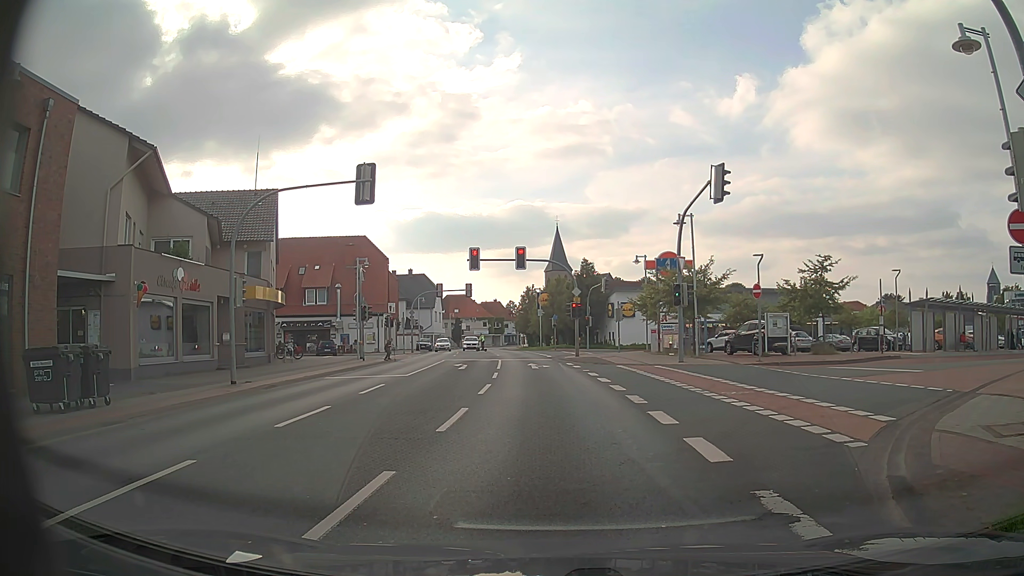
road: primary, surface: asphalt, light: Day
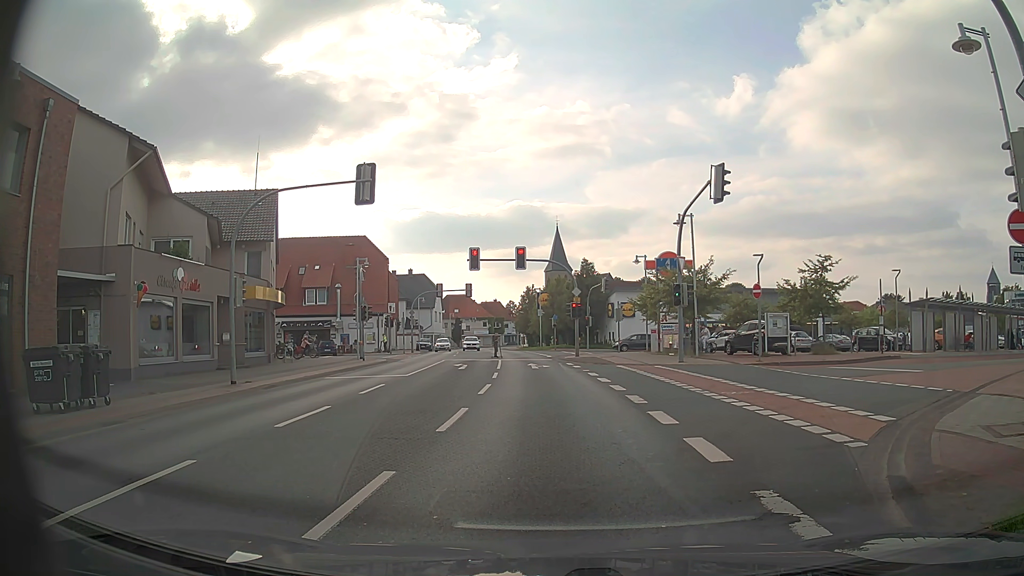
(0.0, 0.0) m; 0°
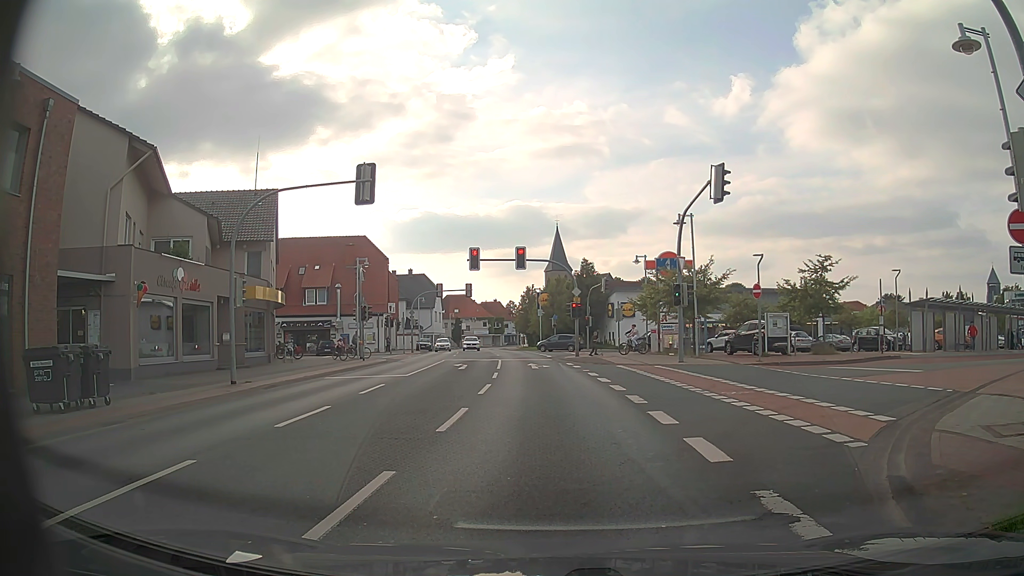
(0.0, 0.0) m; 0°
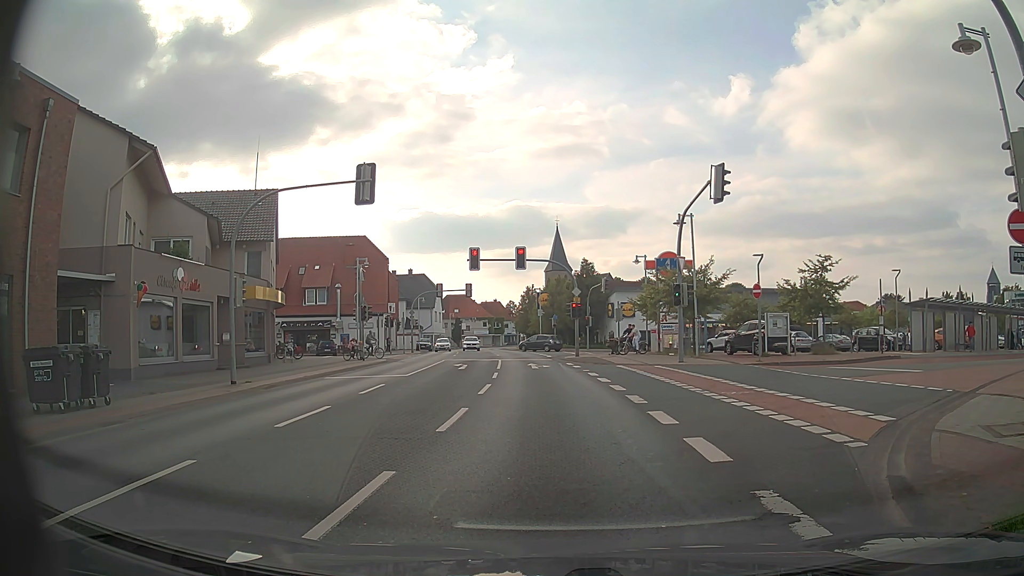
(0.0, 0.0) m; 0°
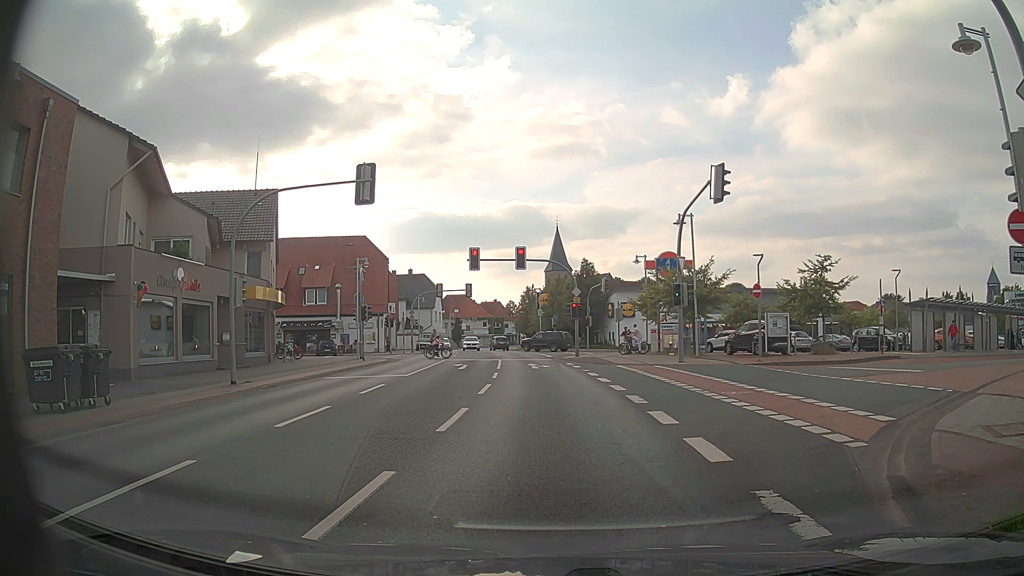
(0.0, 0.0) m; 0°
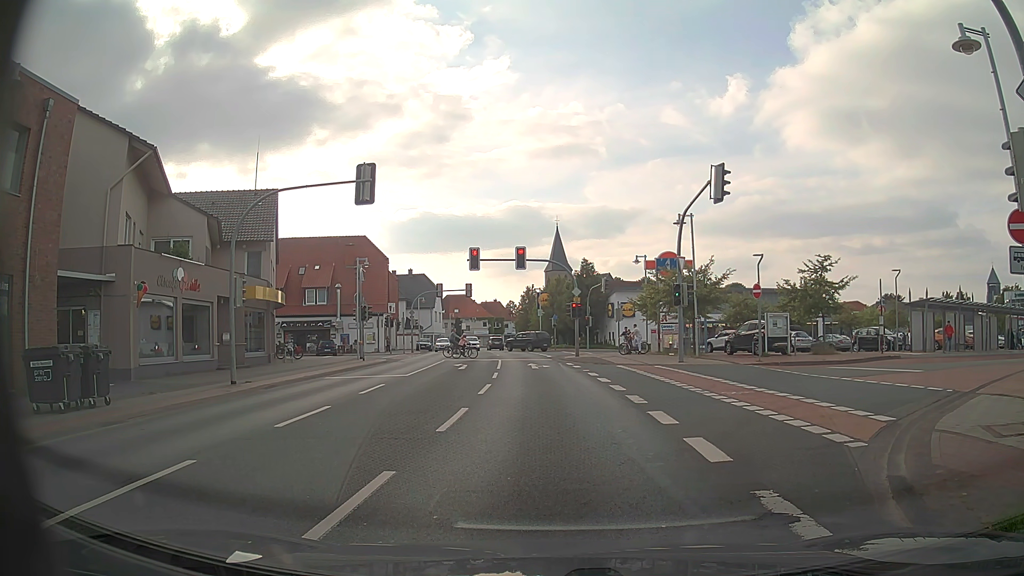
(0.0, 0.0) m; 0°
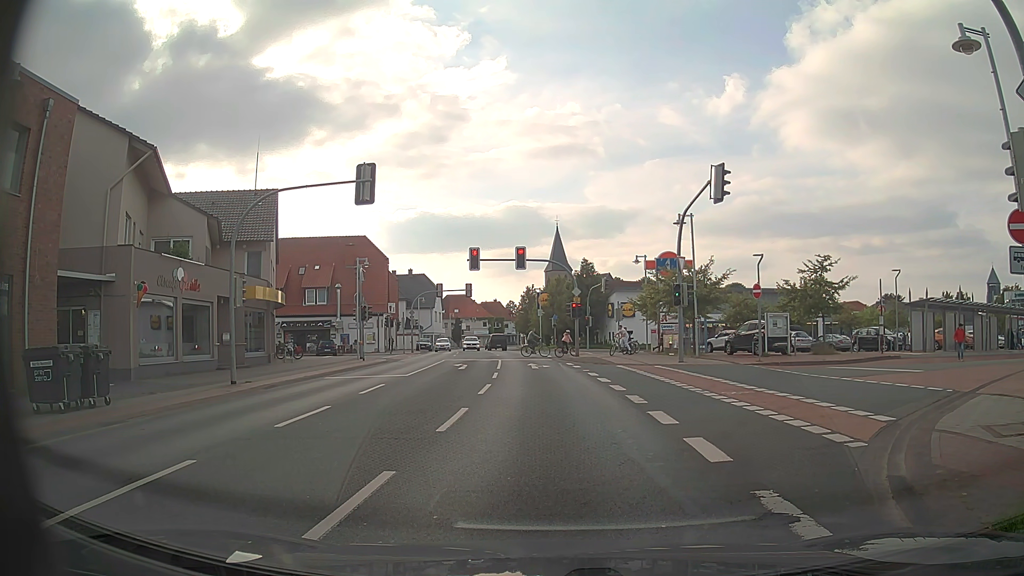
(0.0, 0.0) m; 0°
(0, +10) (-1, +20) (-2, +30) (-3, +40) (-4, +50) (-6, +60) (-8, +70) (-9, +79) (-11, +89) (-12, +99) m
